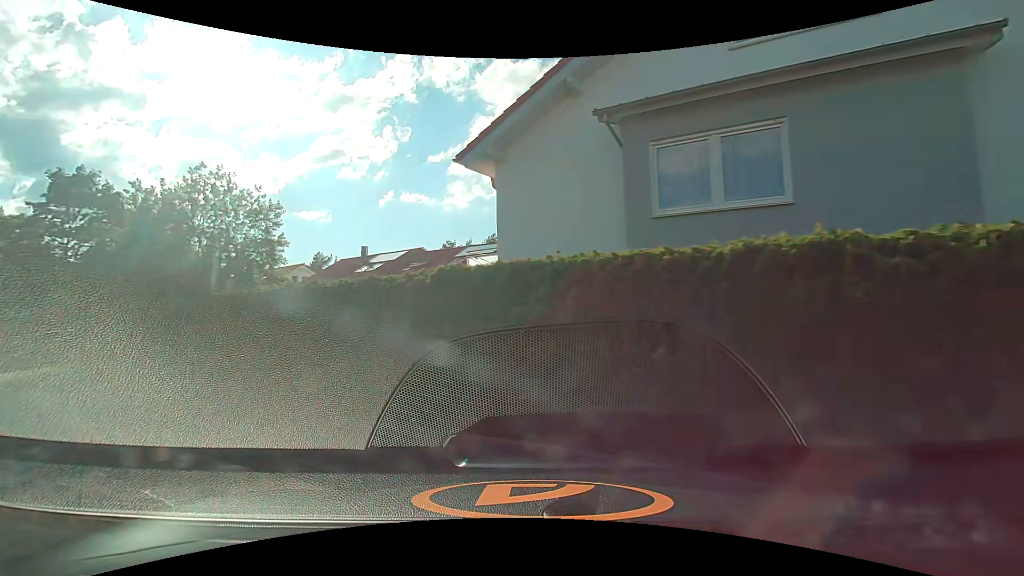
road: residential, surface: asphalt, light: Day
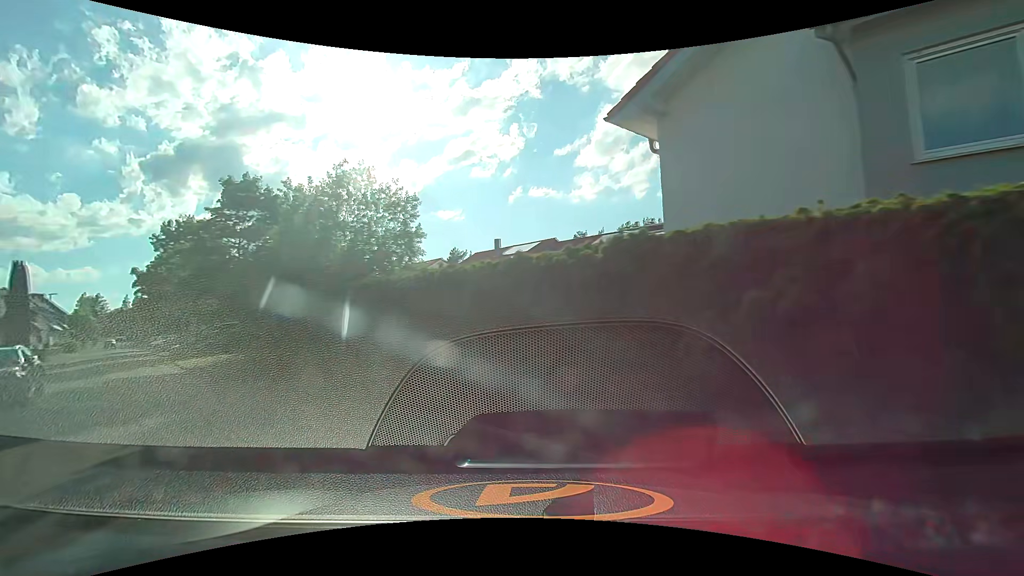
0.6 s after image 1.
(-0.2, +1.7) m; -15°
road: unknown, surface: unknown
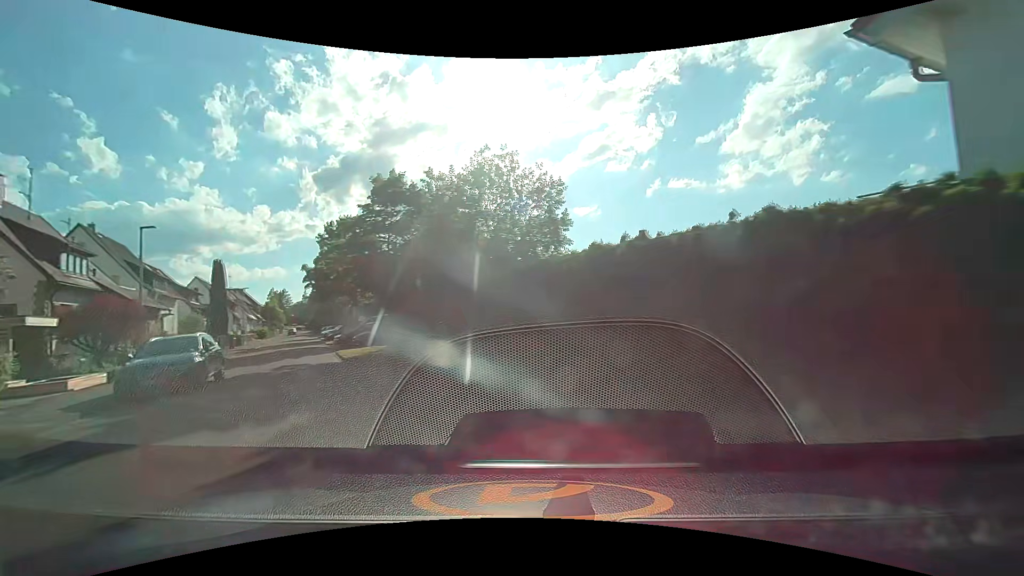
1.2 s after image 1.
(-0.3, +1.9) m; -16°
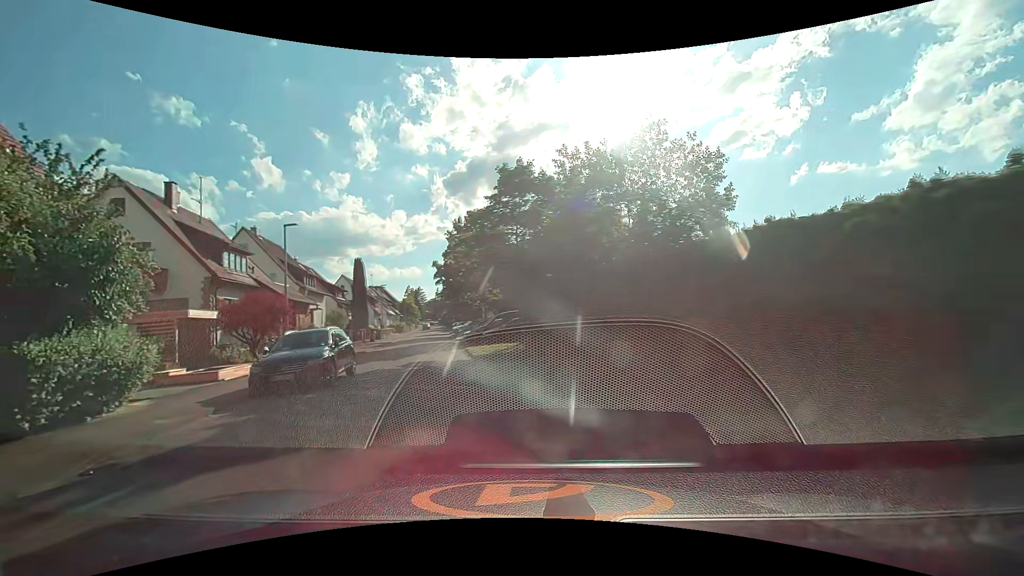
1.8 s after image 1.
(-0.3, +2.1) m; -14°
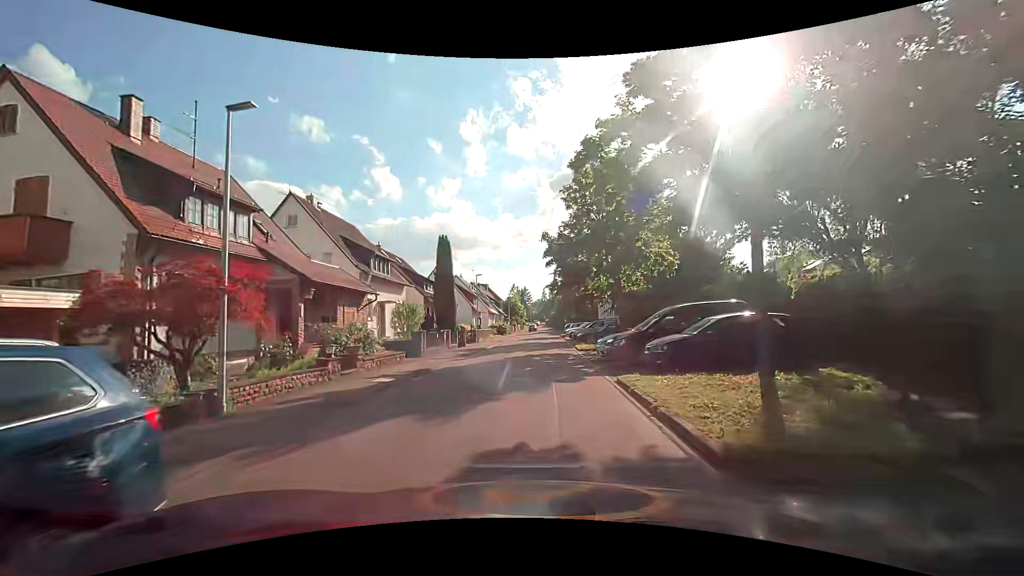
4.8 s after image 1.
(-2.7, +13.2) m; -14°
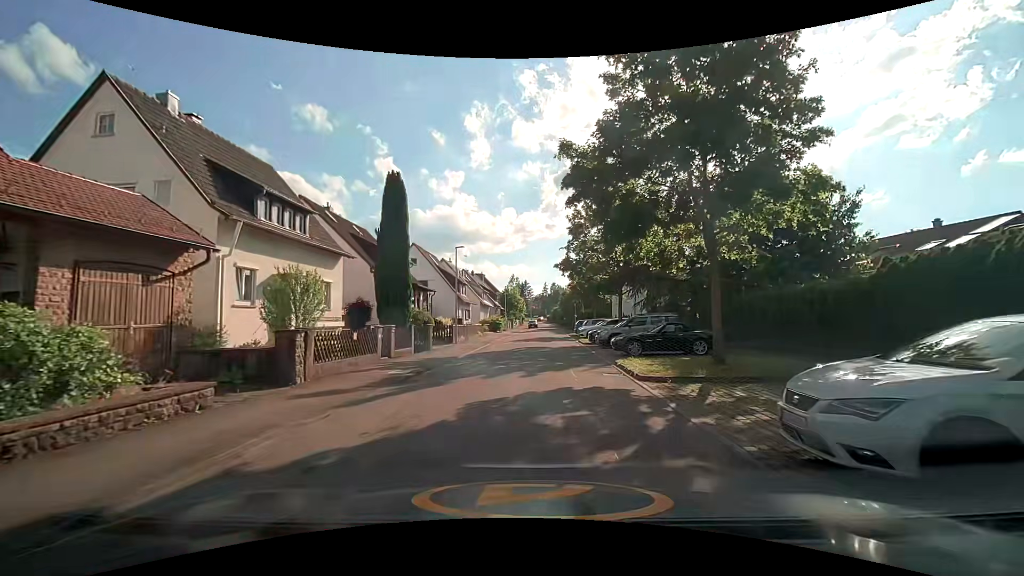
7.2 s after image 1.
(-0.1, +13.5) m; -1°
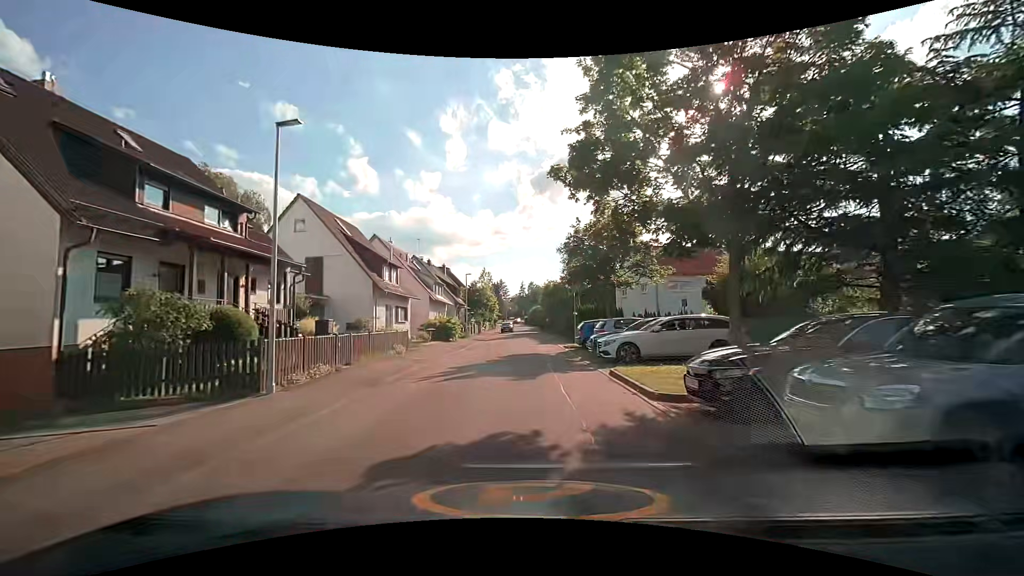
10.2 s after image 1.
(+0.6, +20.2) m; +3°
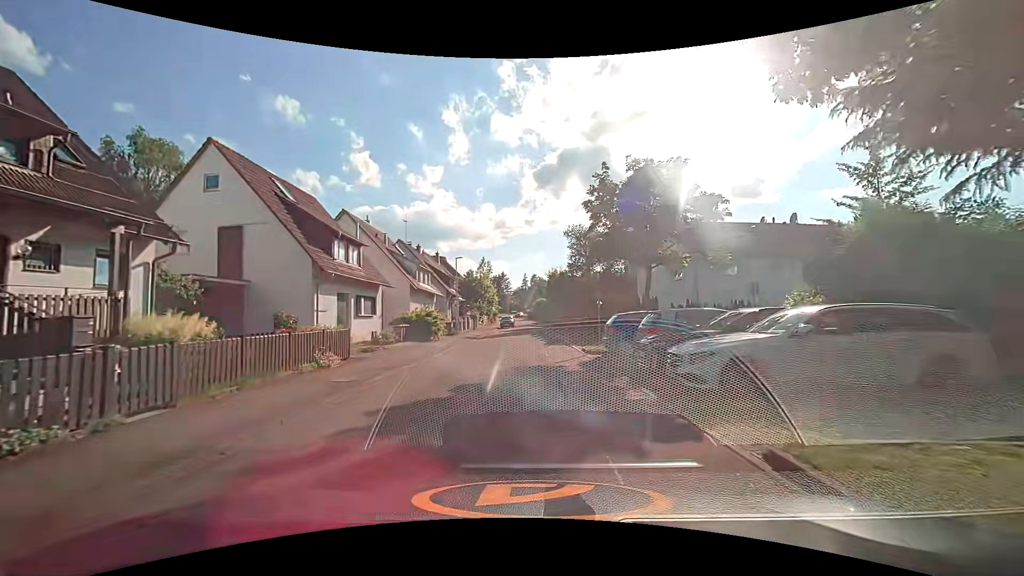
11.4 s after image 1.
(0.0, +8.3) m; -1°
(0, +10) (0, +20) (0, +30) (0, +40) (+1, +50) (+1, +60) (+1, +70) (+1, +80) (+1, +90) (0, +100) m
